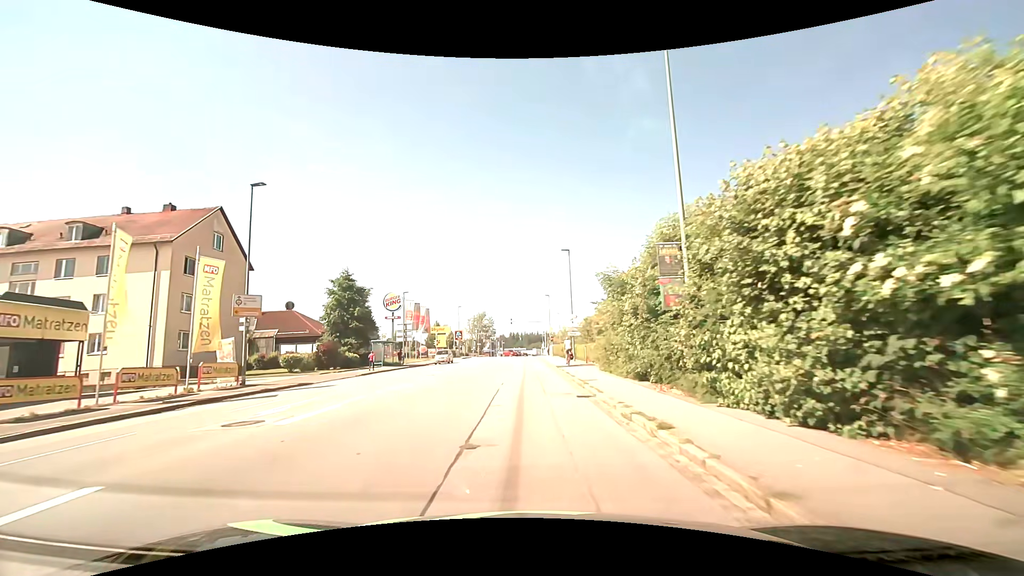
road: tertiary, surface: asphalt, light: Day
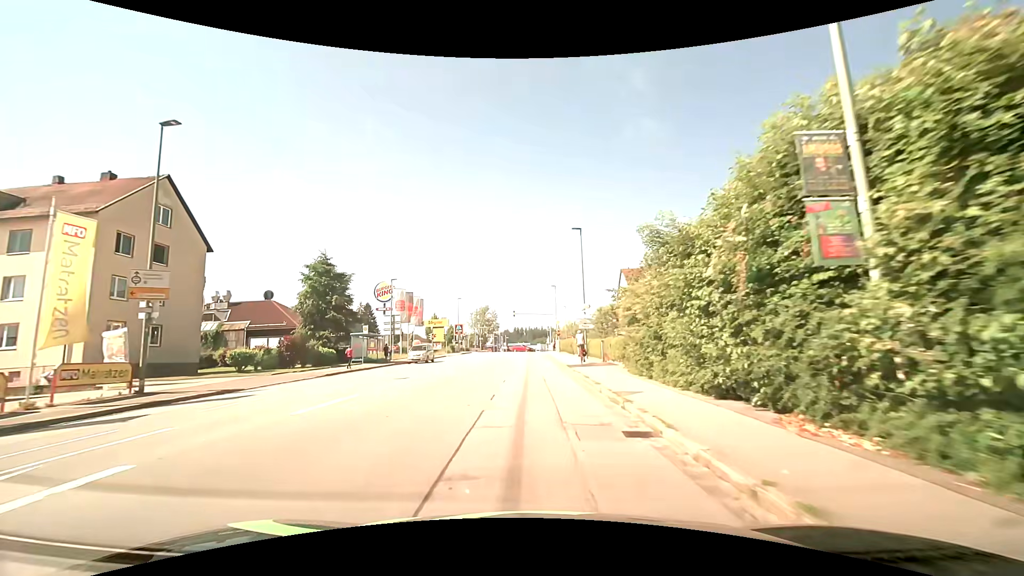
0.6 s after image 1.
(-0.1, +6.7) m; -2°
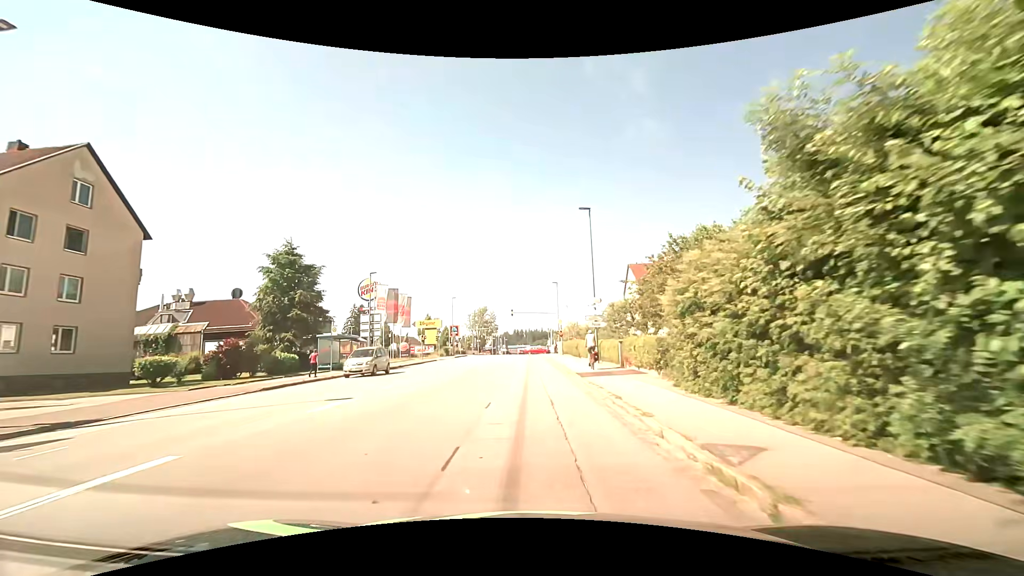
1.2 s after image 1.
(0.0, +6.4) m; +1°
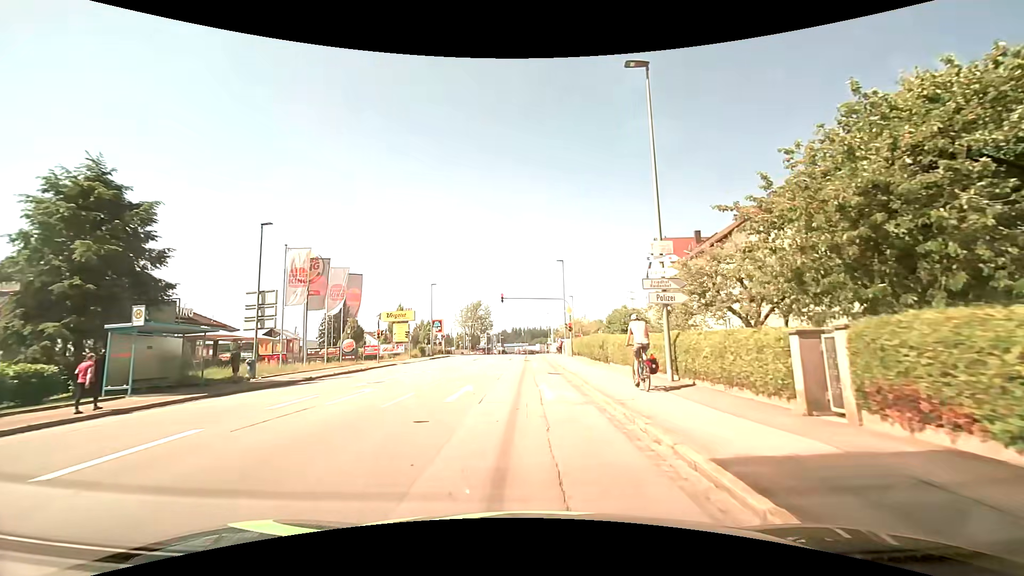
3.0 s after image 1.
(0.0, +17.0) m; 0°
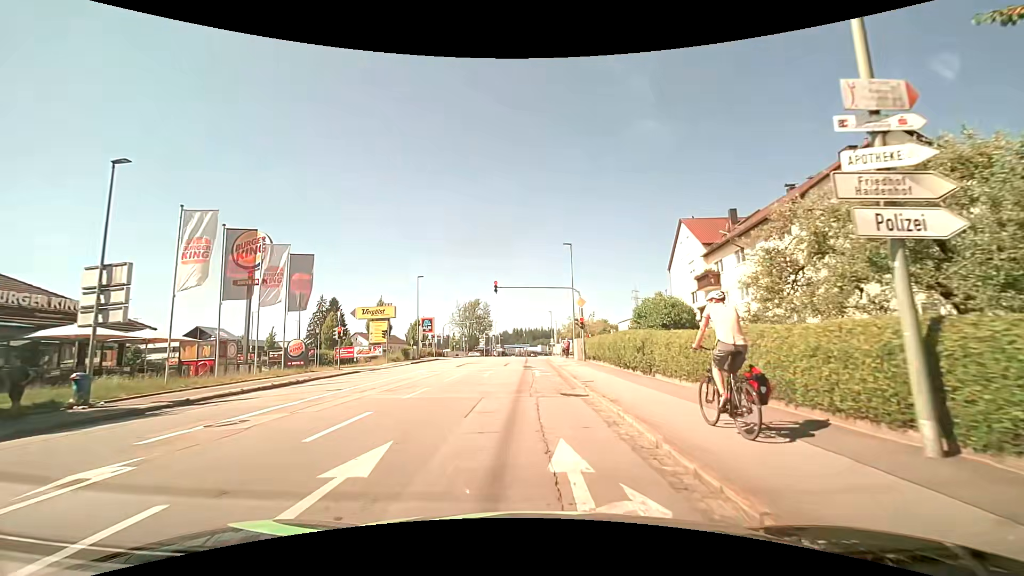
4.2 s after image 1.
(0.0, +9.4) m; 0°
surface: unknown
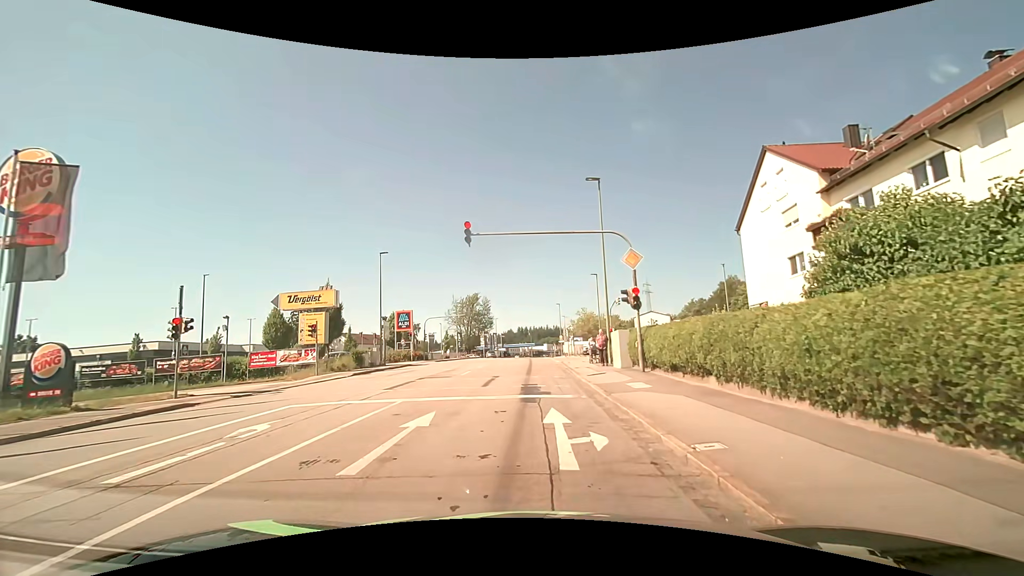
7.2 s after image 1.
(0.0, +16.6) m; -1°
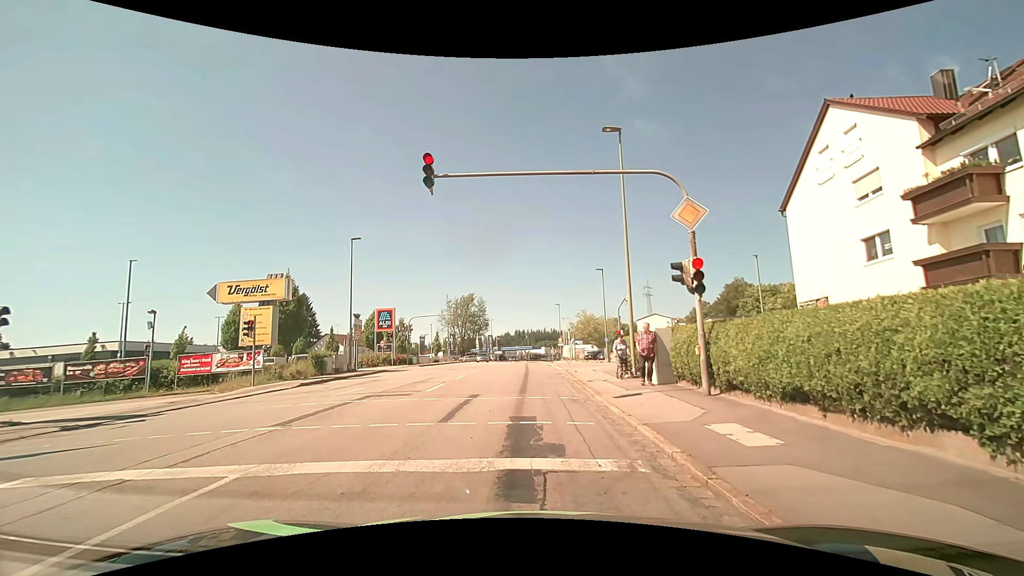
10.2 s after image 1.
(+0.1, +6.5) m; +2°
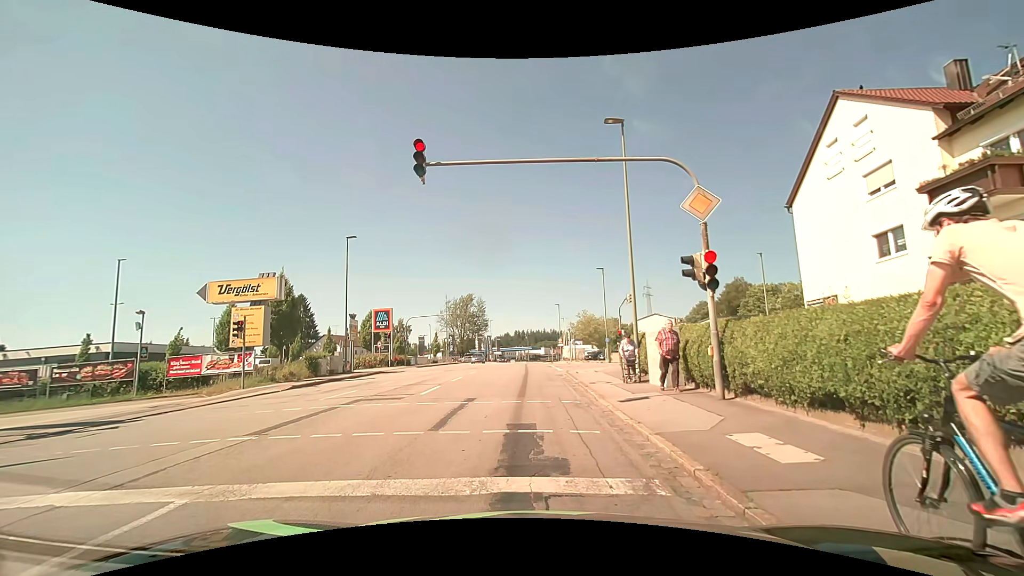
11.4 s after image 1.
(0.0, +0.8) m; 0°
(0, +10) (0, +20) (-1, +30) (-1, +40) (-1, +50) (-2, +60) (-2, +70) (-2, +80) (-2, +90) (-2, +100) m
